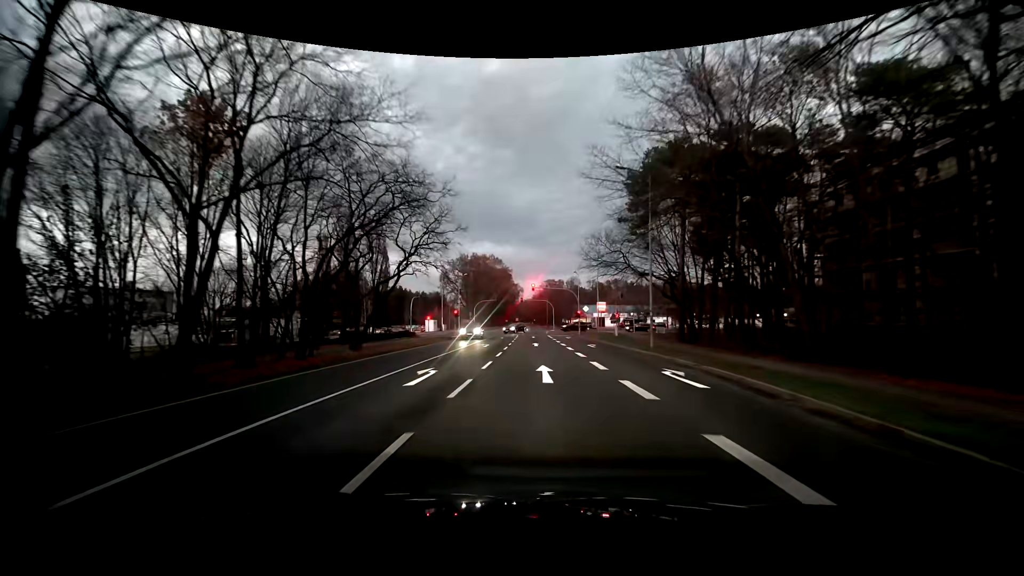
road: primary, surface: asphalt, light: Dusk
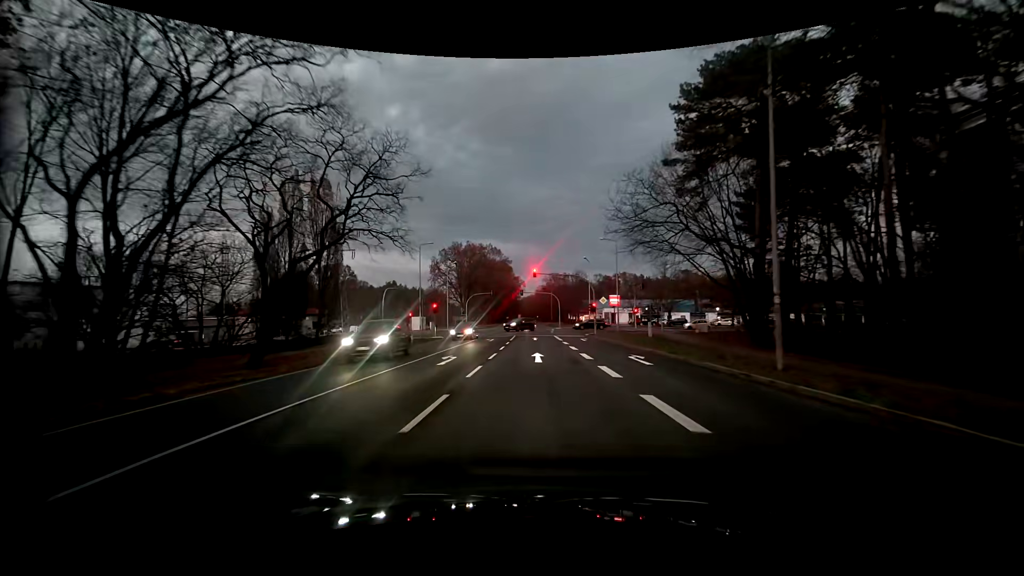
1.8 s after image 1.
(0.0, +14.8) m; -1°
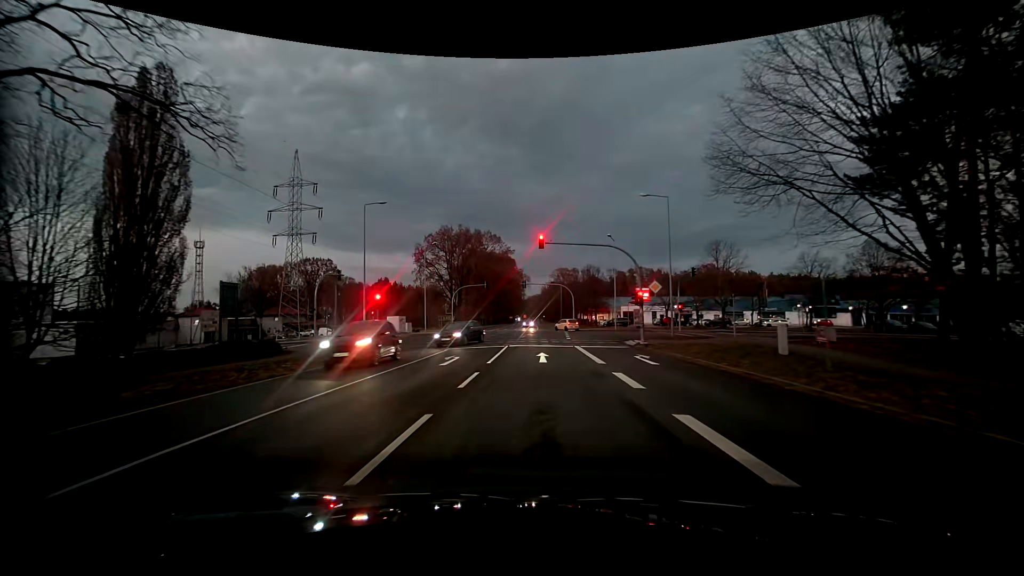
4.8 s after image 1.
(+0.2, +19.8) m; 0°
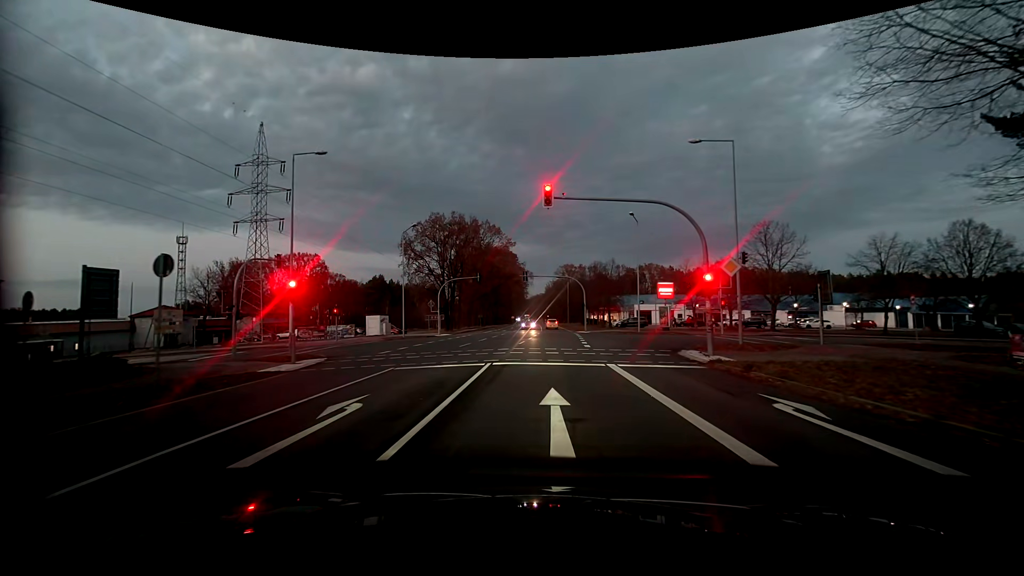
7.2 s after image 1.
(+0.1, +11.1) m; +1°
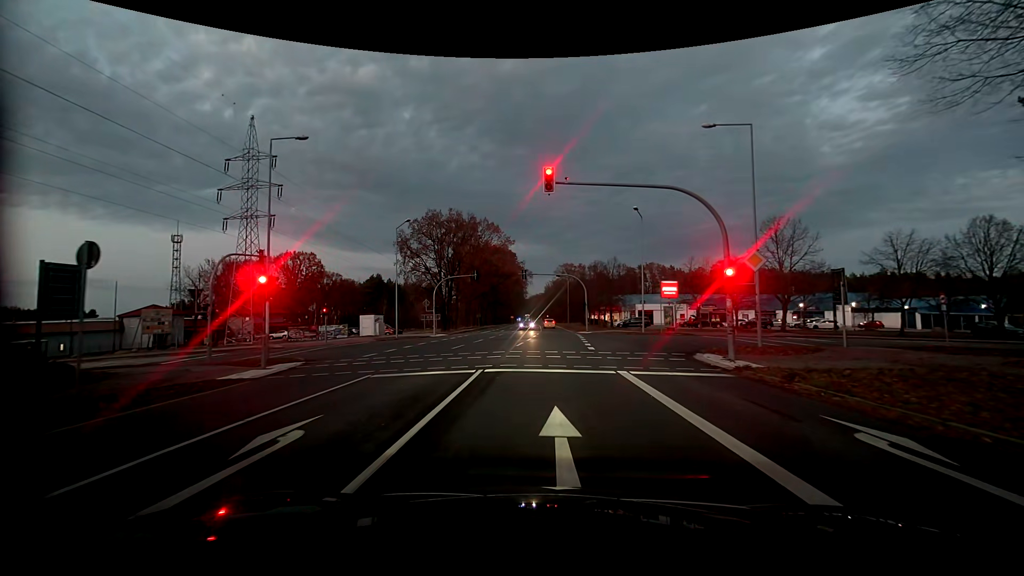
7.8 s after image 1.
(0.0, +2.1) m; 0°
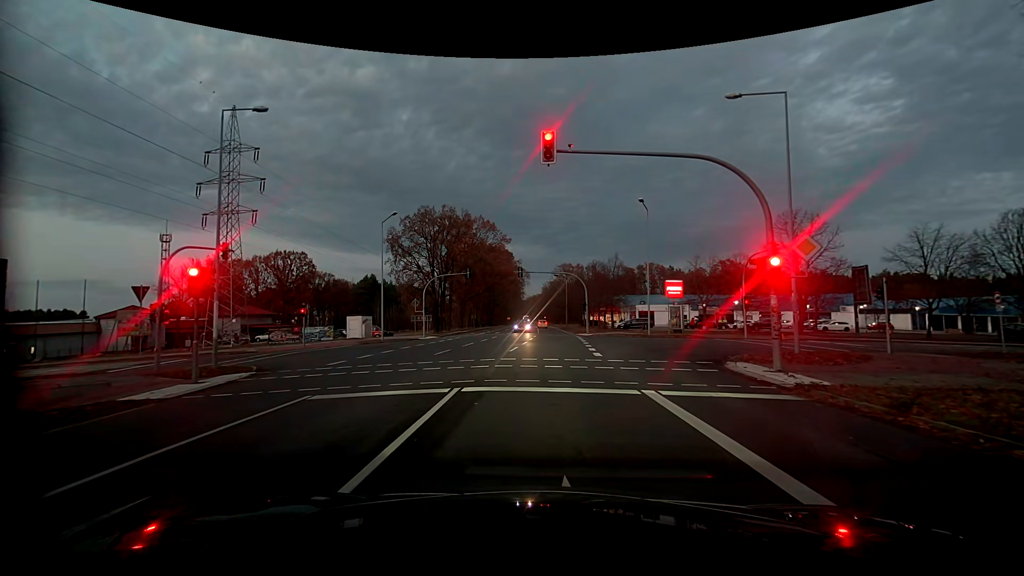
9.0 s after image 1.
(-0.1, +3.3) m; -2°
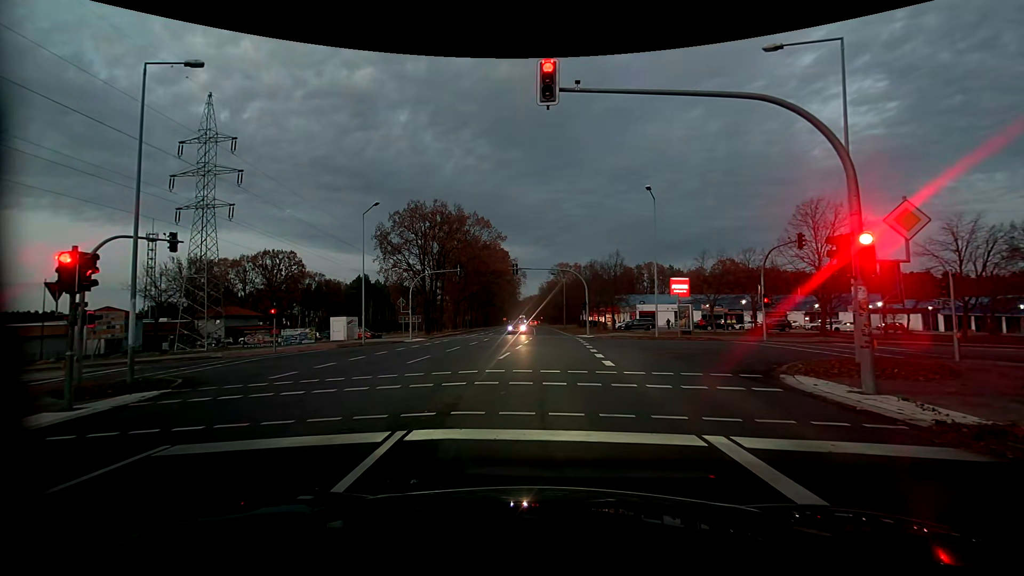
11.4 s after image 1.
(+0.1, +3.6) m; +2°
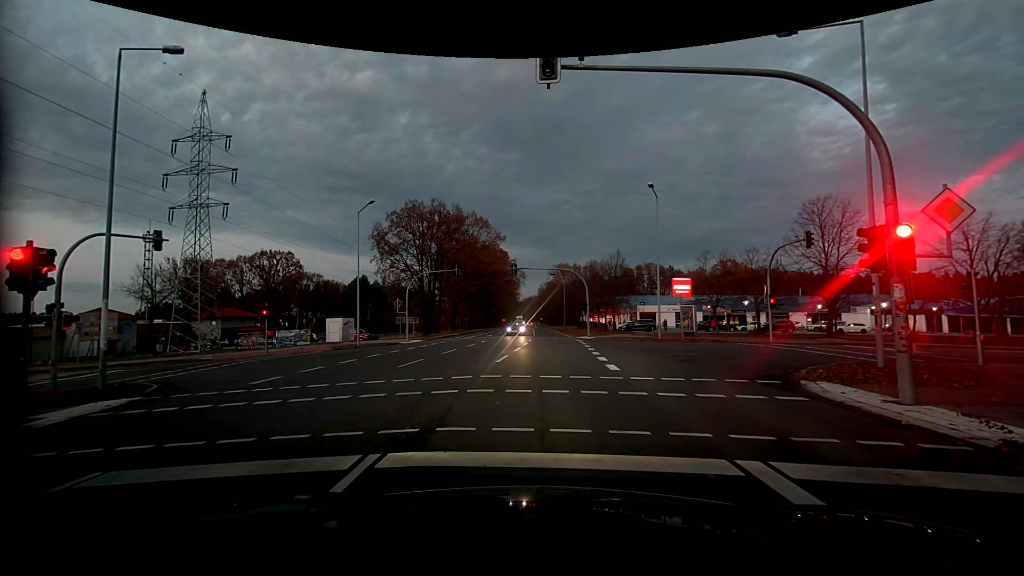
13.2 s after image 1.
(0.0, +0.9) m; 0°
(0, +10) (0, +20) (+1, +30) (+1, +40) (+1, +50) (+1, +60) (+1, +70) (+1, +80) (+1, +90) (0, +100) m
